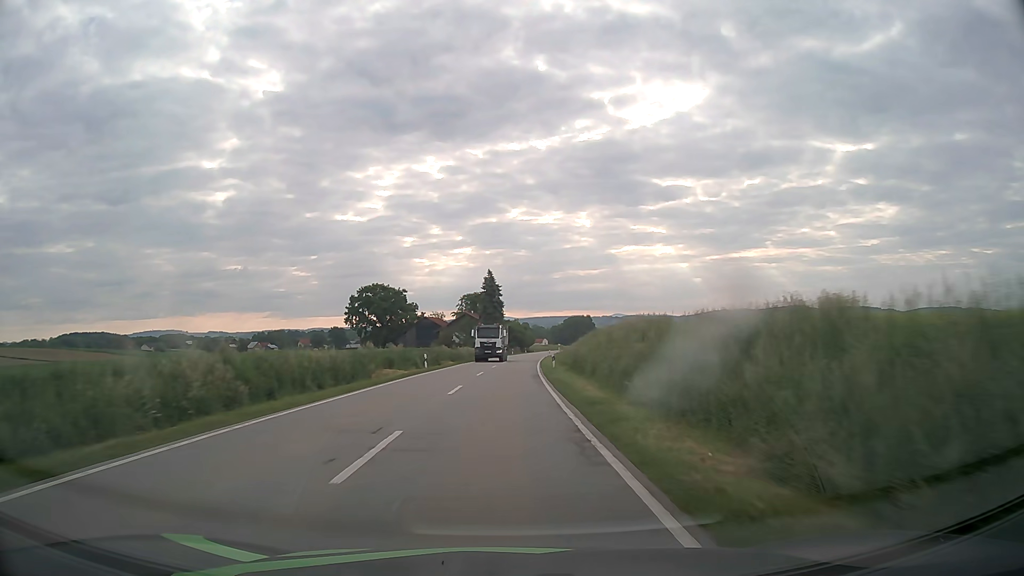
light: Day
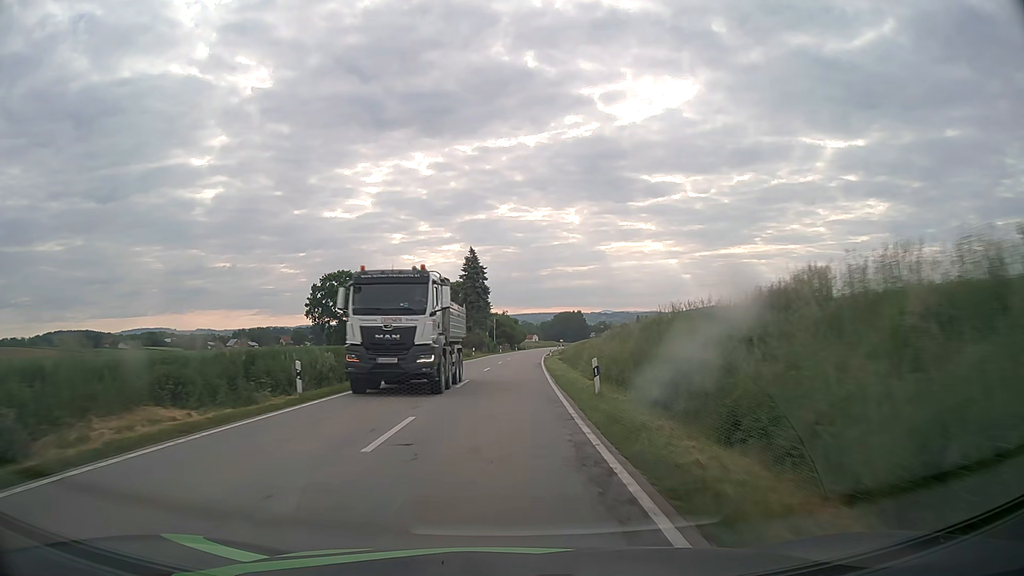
(+0.2, +23.4) m; +1°
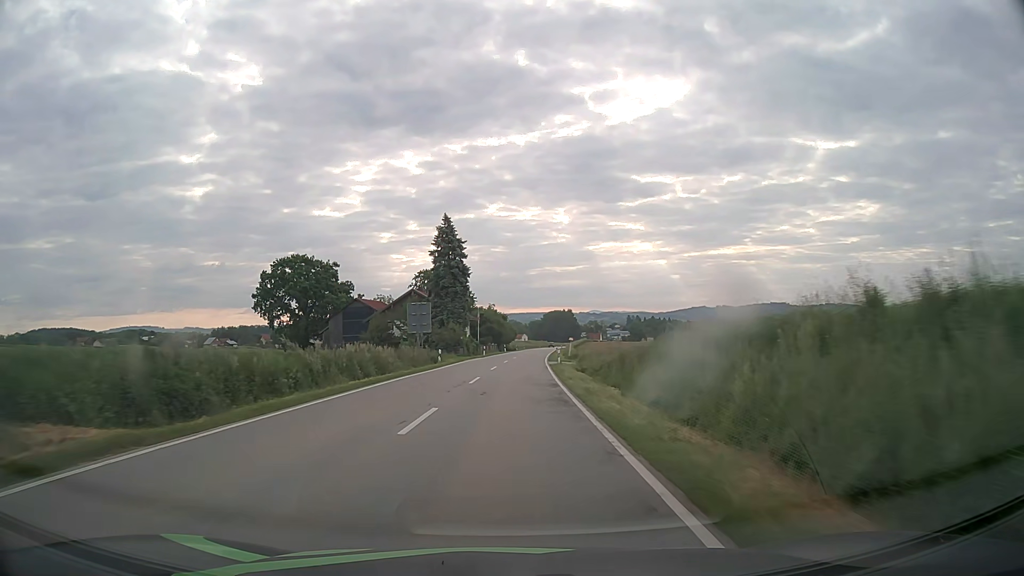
(+0.1, +23.7) m; +1°
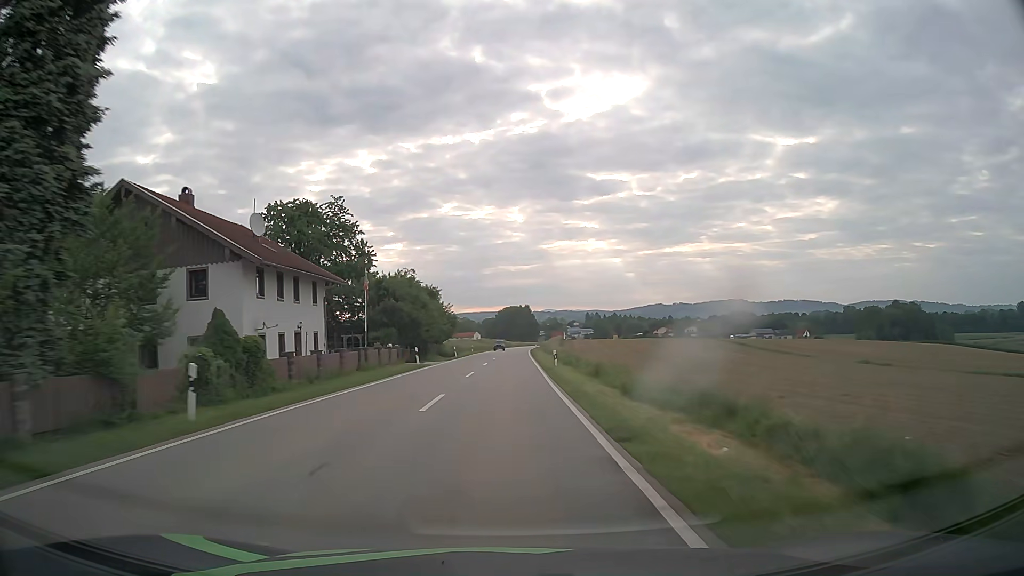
(+2.0, +59.9) m; +4°
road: secondary
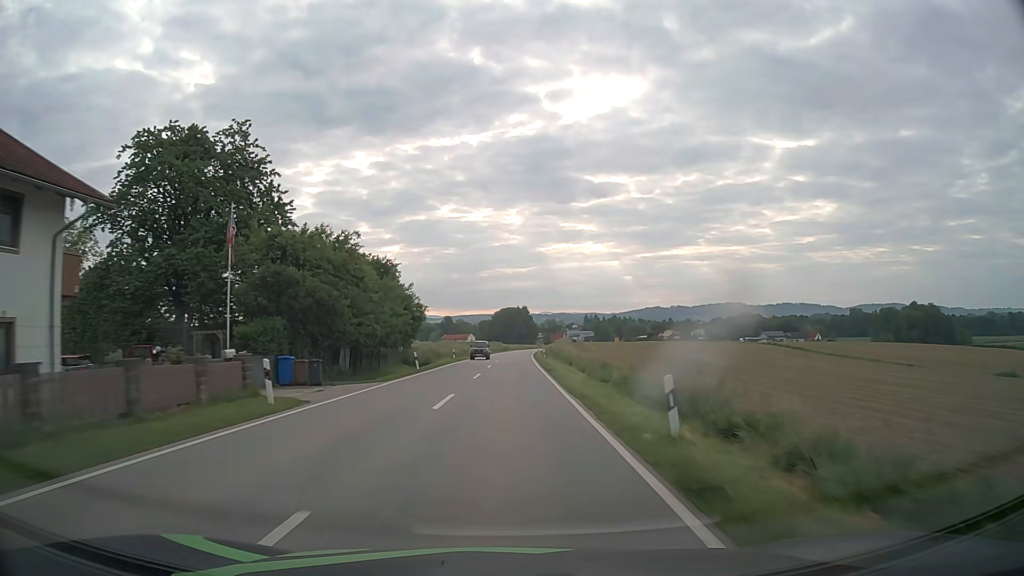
(+0.2, +24.2) m; 0°
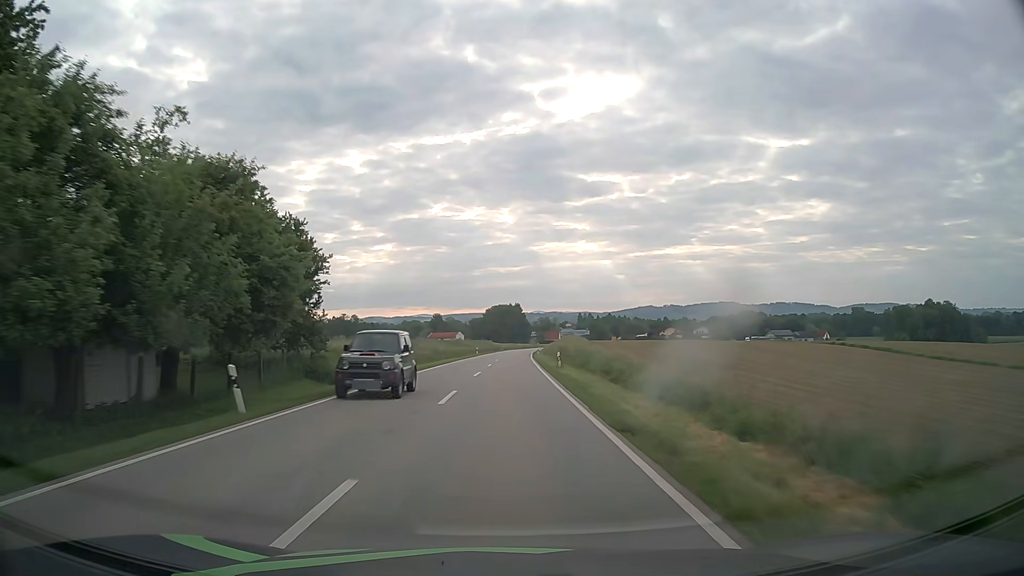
(+0.2, +24.3) m; +1°
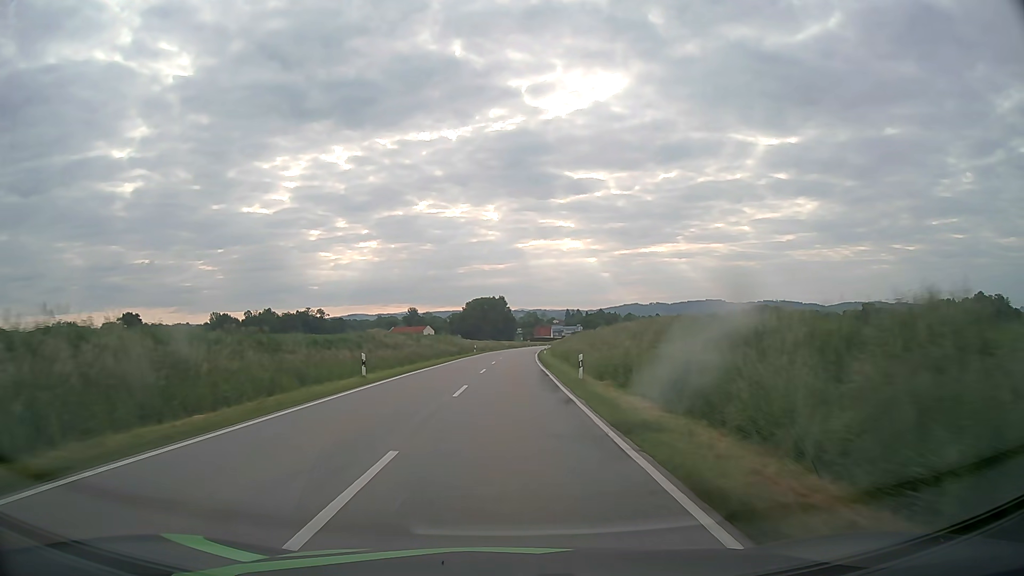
(+0.6, +60.9) m; +1°
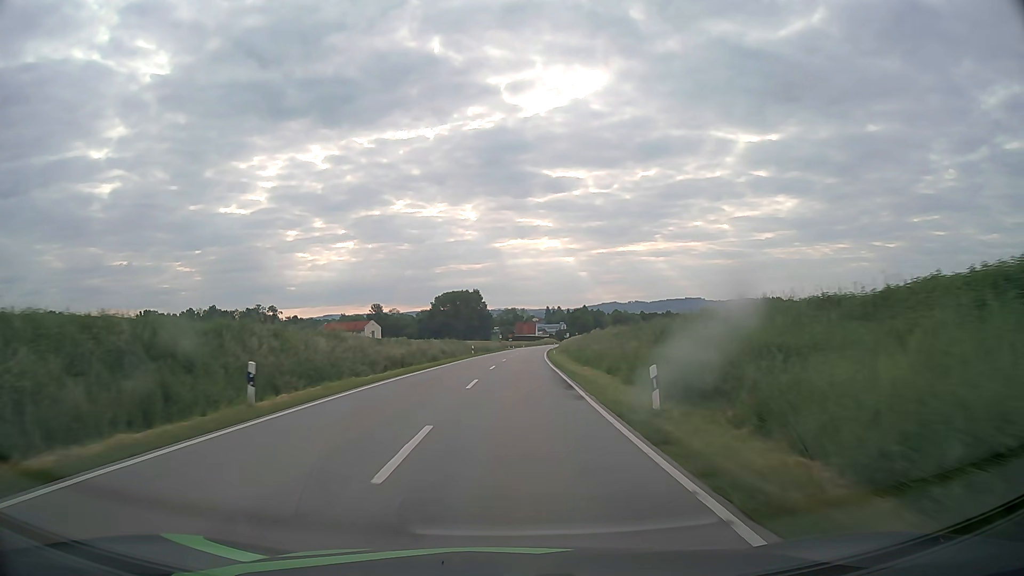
(+0.9, +61.2) m; +2°
